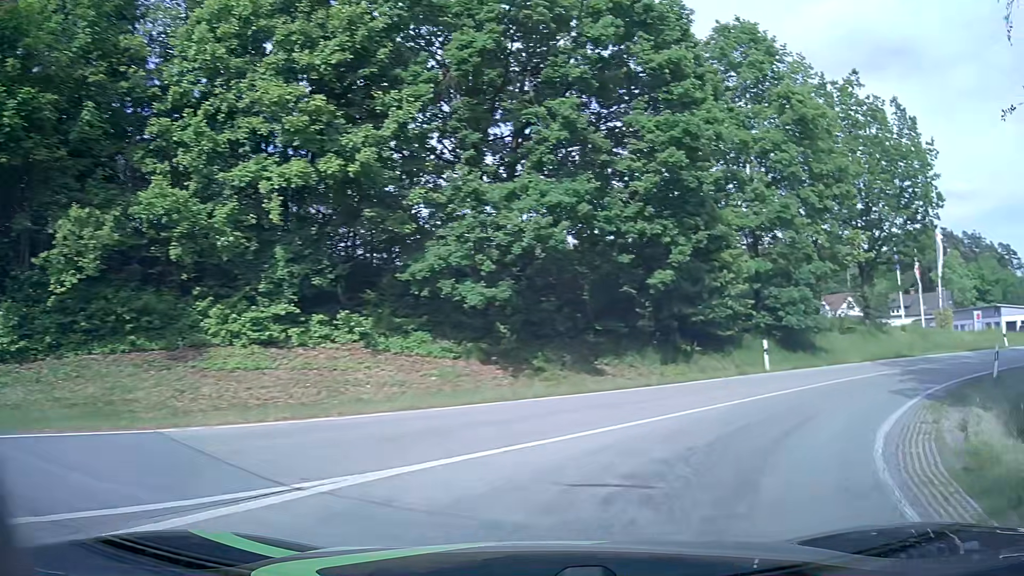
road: primary_link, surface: asphalt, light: Day
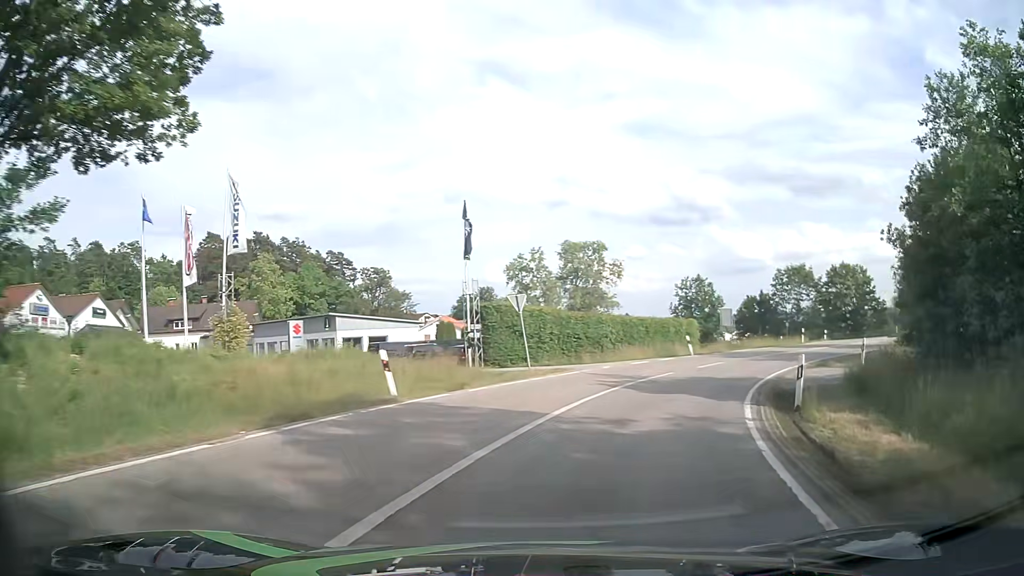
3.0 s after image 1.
(+15.3, +20.6) m; +62°
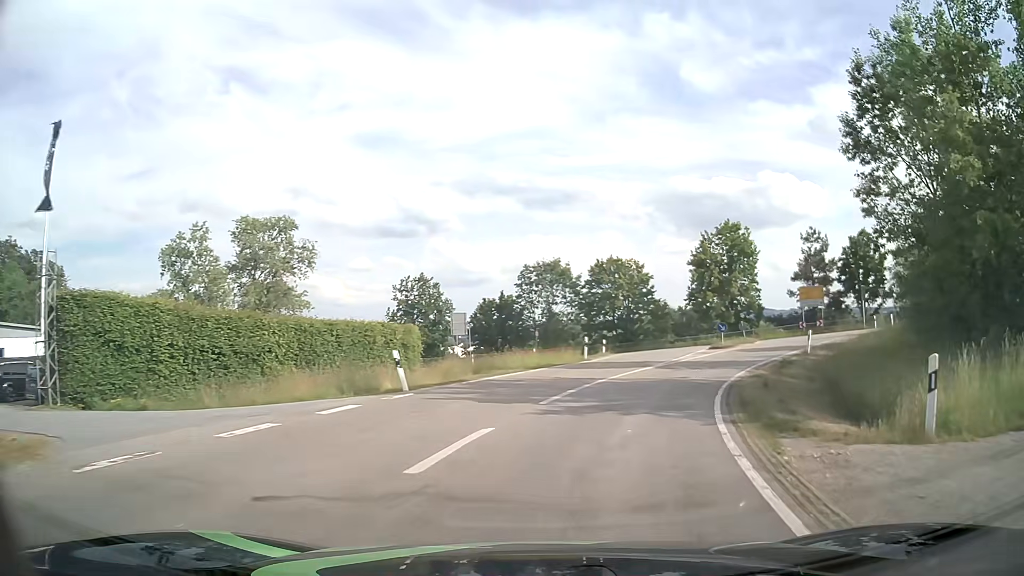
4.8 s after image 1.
(+3.6, +17.6) m; +23°
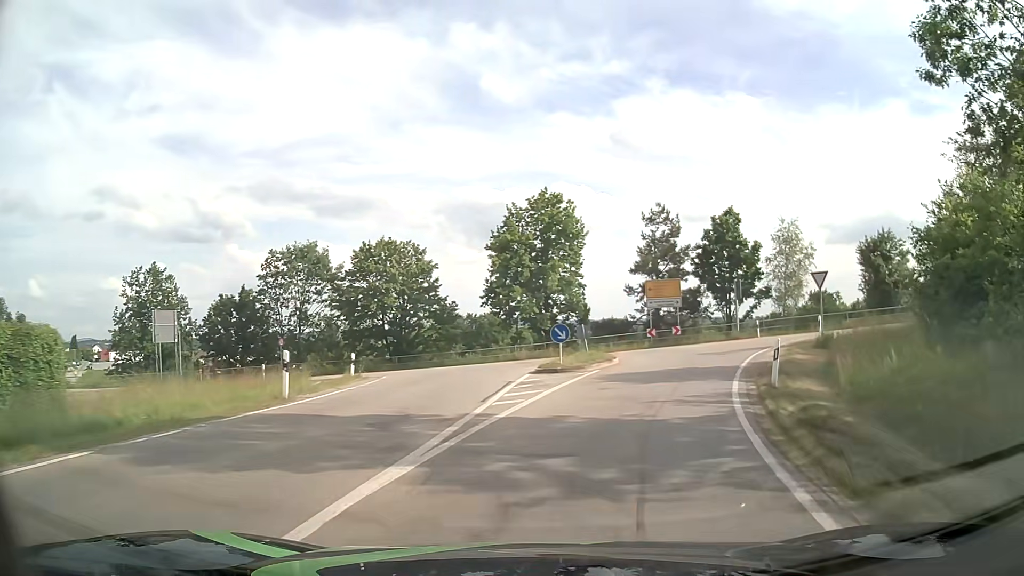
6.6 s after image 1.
(+2.8, +17.3) m; +18°
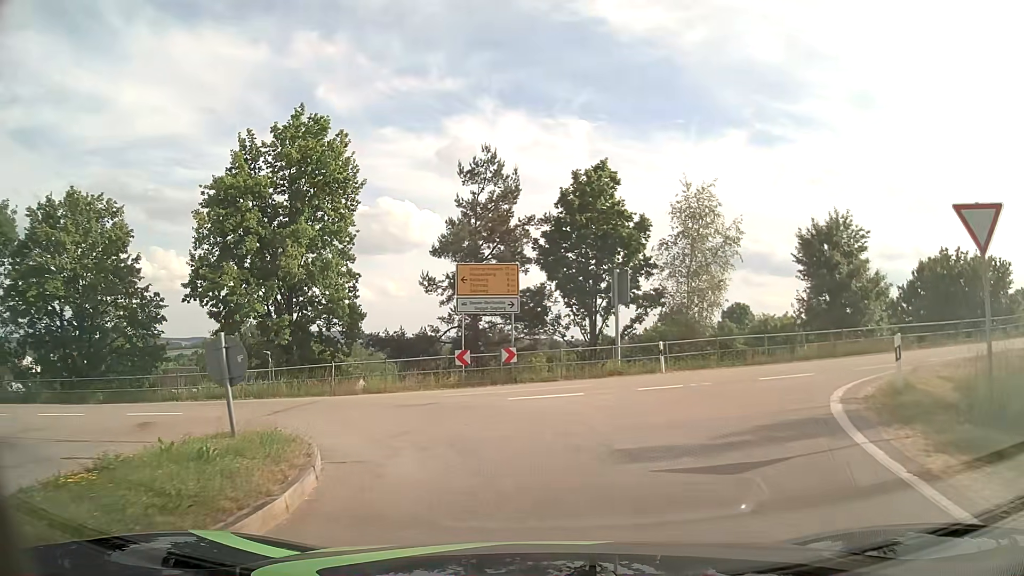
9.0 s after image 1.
(+2.9, +18.7) m; +16°
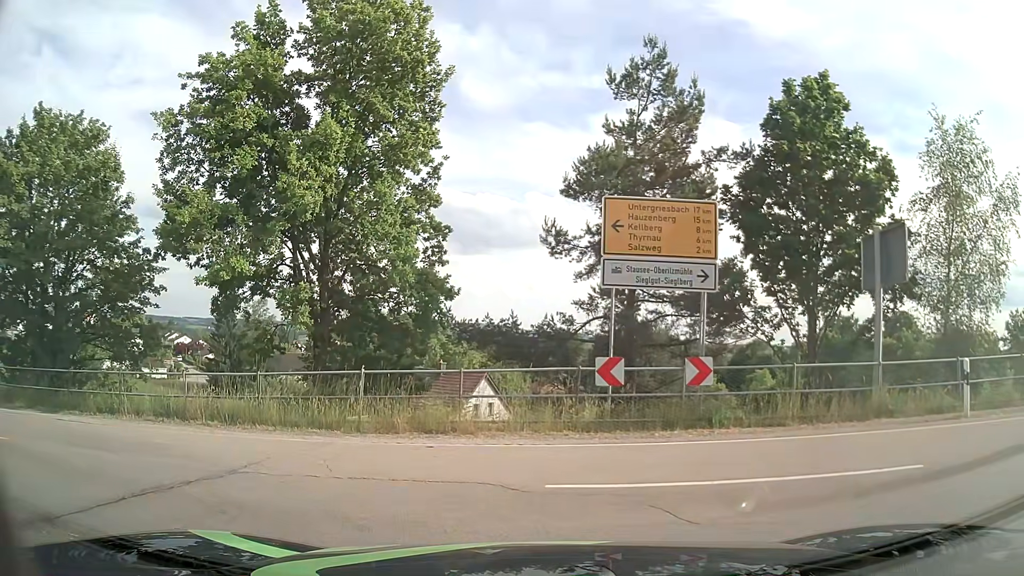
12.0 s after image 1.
(-0.8, +10.7) m; -10°
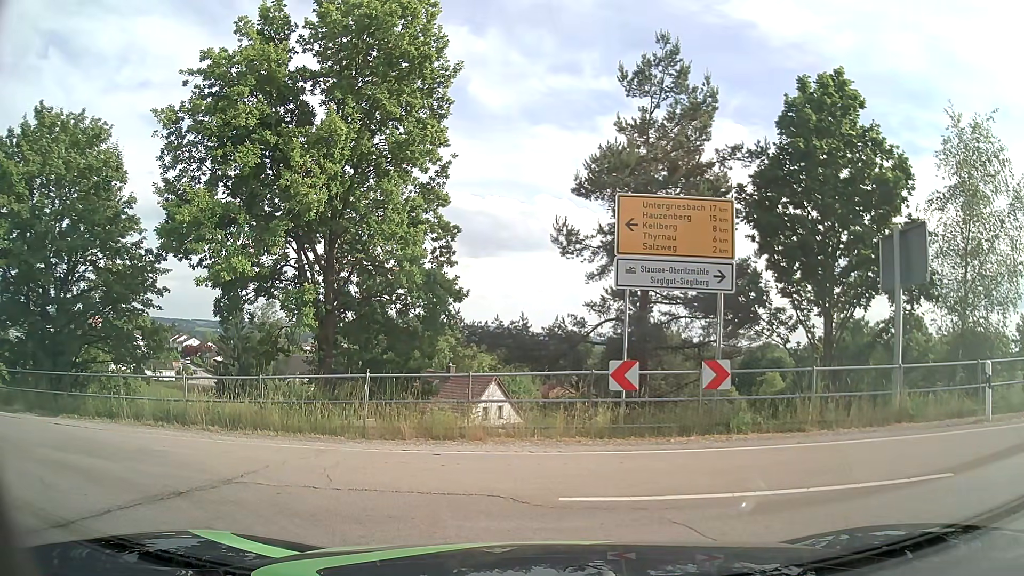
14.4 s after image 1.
(0.0, +0.5) m; 0°
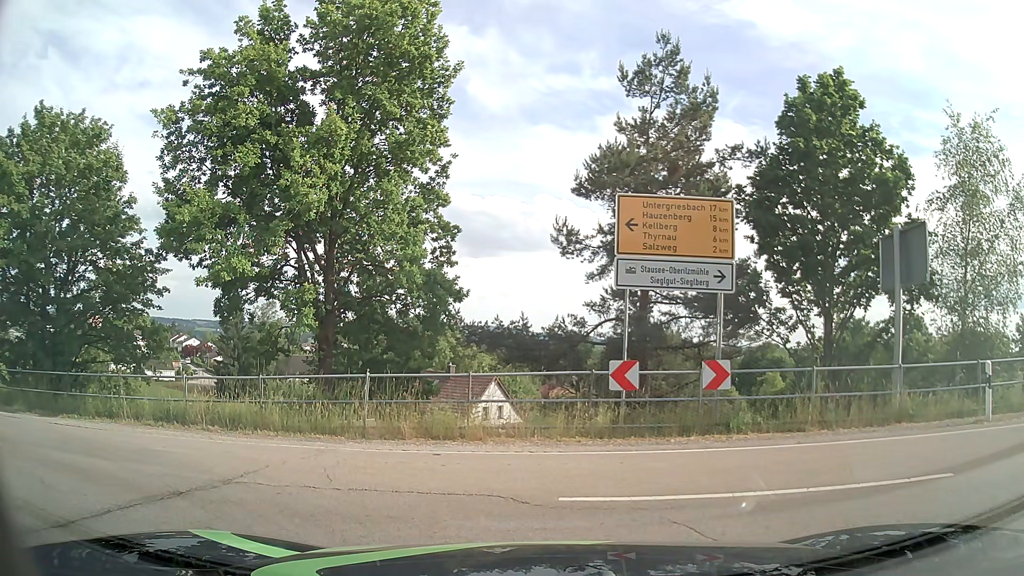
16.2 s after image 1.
(0.0, 0.0) m; 0°
